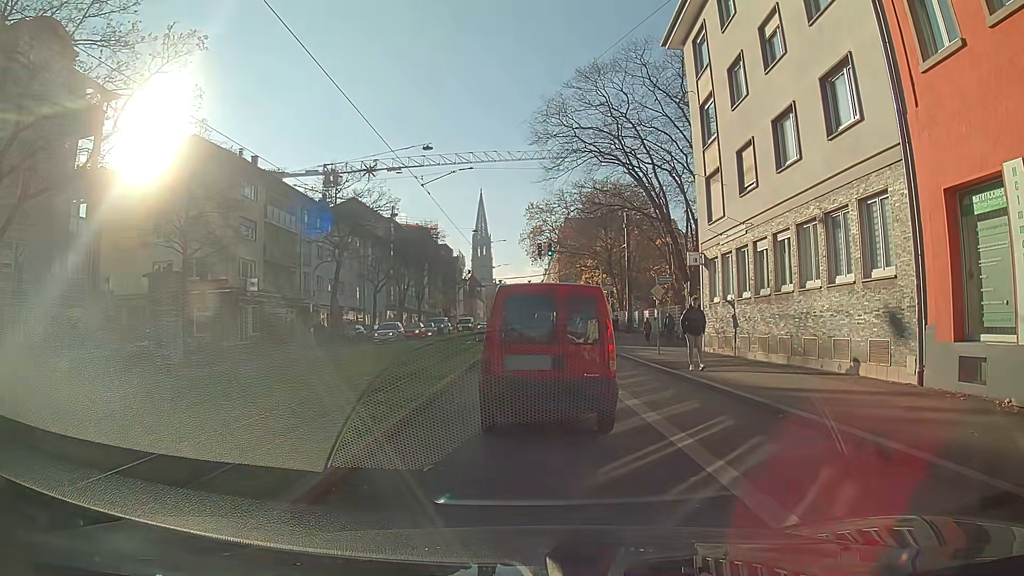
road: primary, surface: asphalt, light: Day
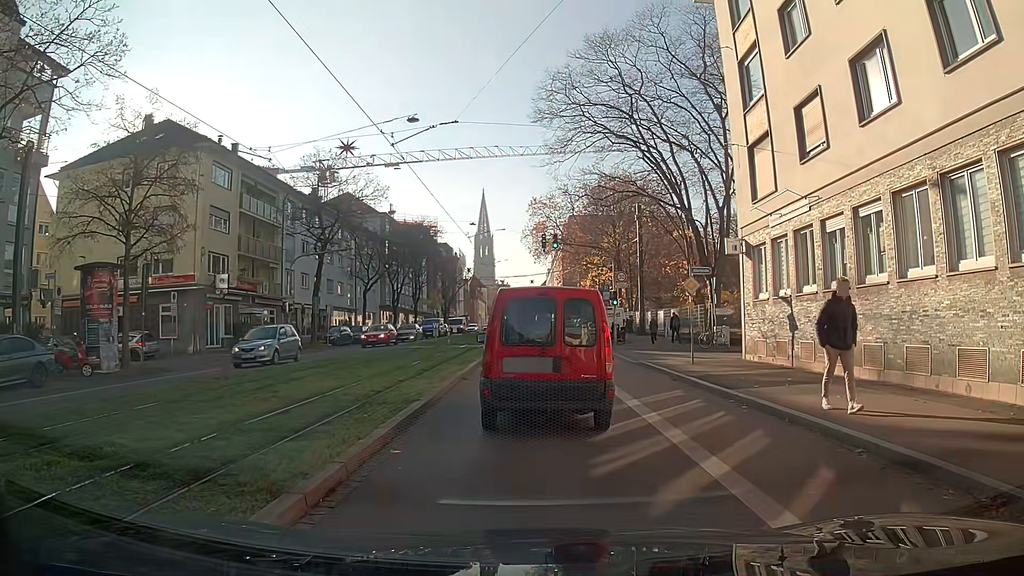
(-0.1, +5.0) m; -1°
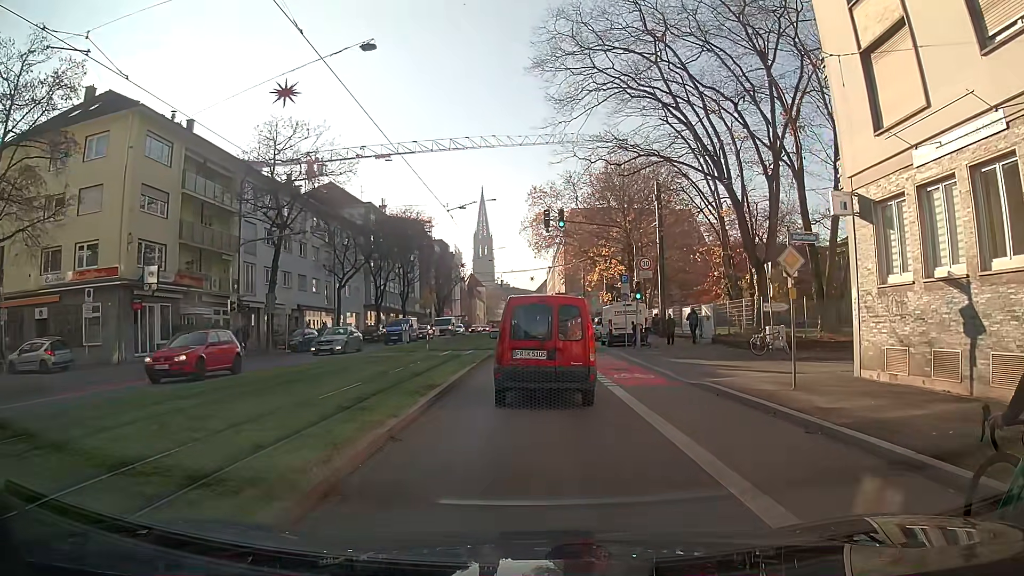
(+0.3, +8.4) m; +2°
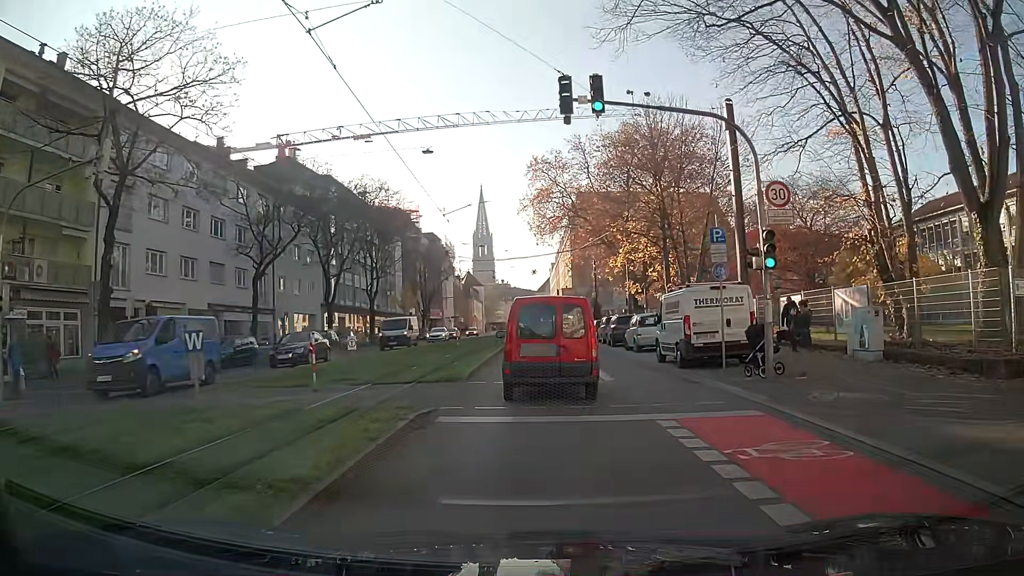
(+0.1, +16.8) m; 0°
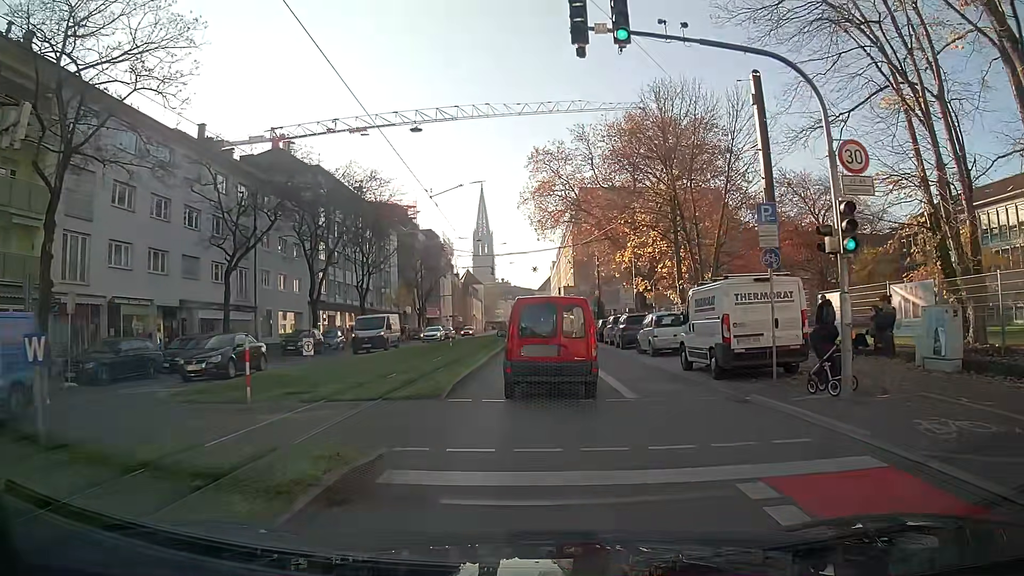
(0.0, +3.6) m; 0°
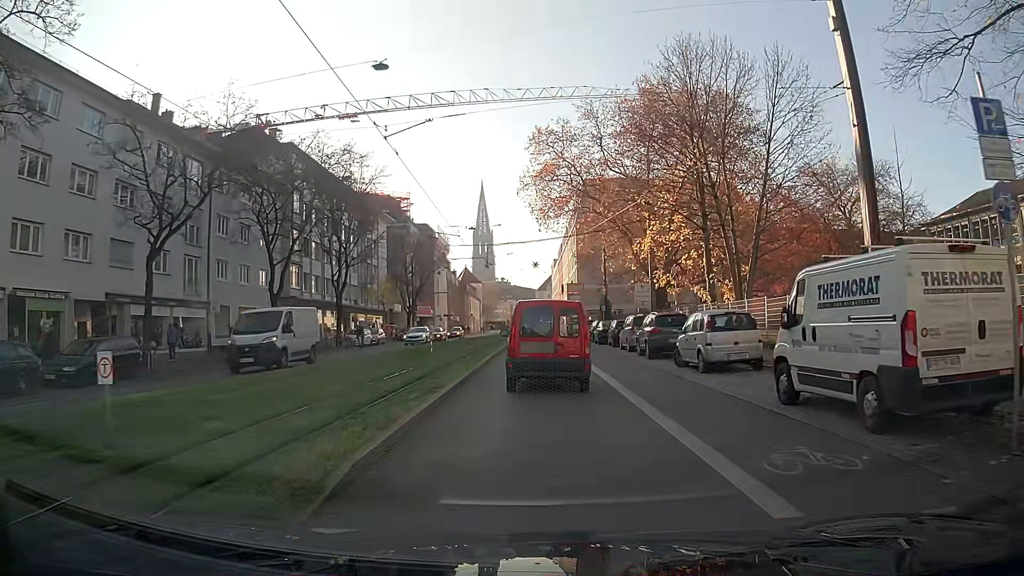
(0.0, +7.5) m; 0°
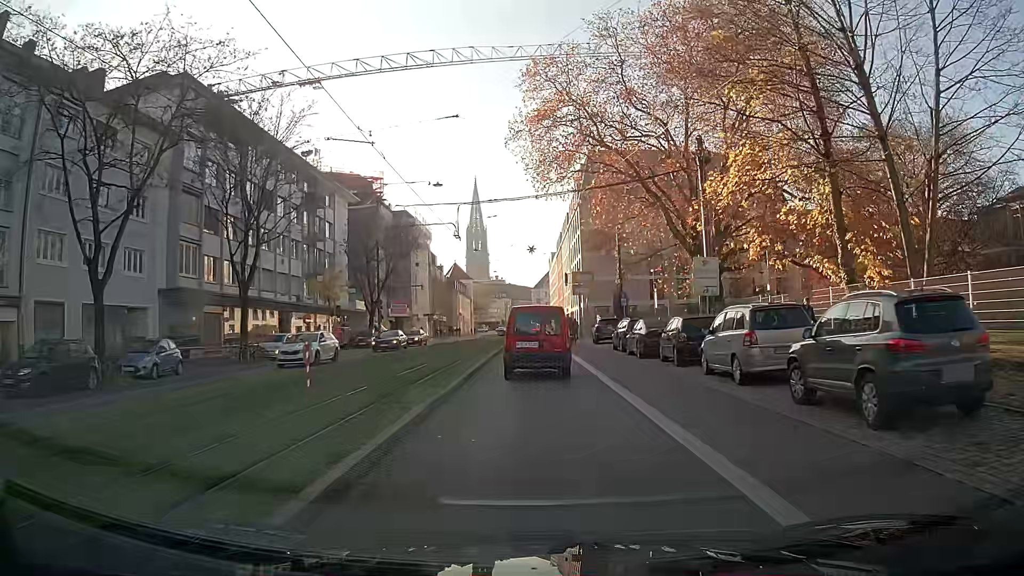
(+0.1, +17.1) m; +1°
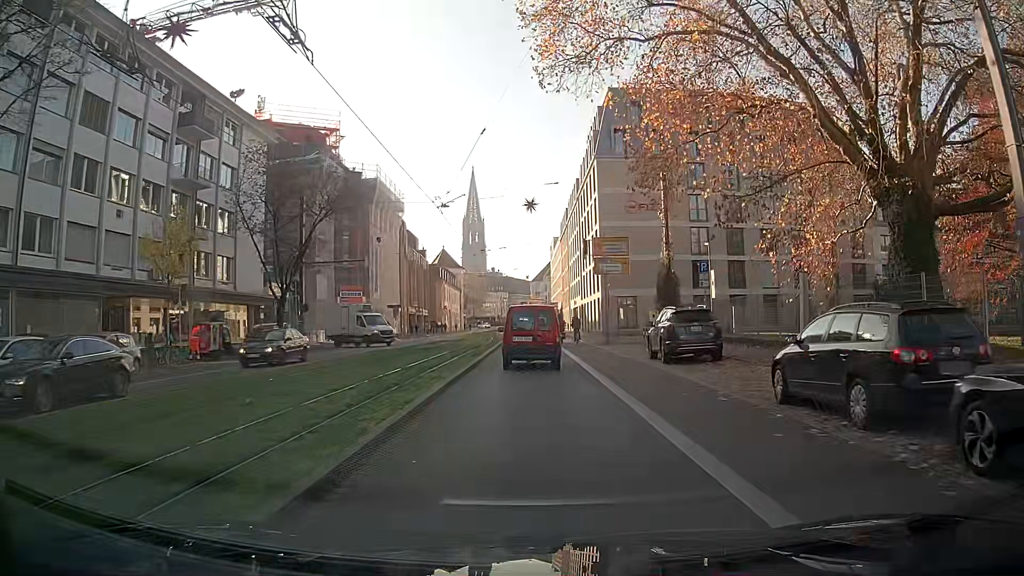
(0.0, +22.7) m; 0°
(0, +10) (0, +20) (0, +30) (0, +40) (0, +50) (0, +60) (-1, +70) (-1, +80) (-1, +90) (0, +100) m
